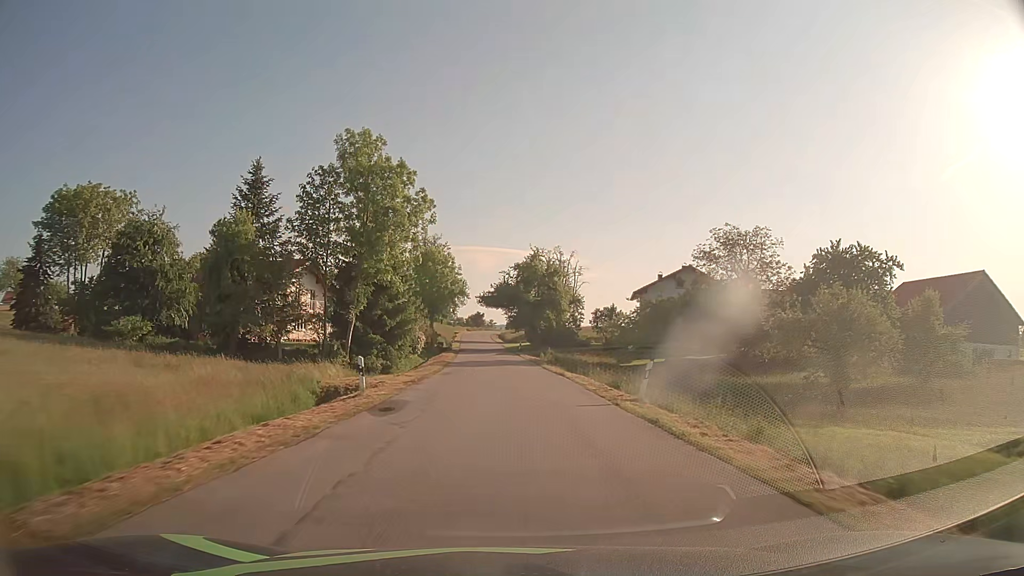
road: tertiary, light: Day
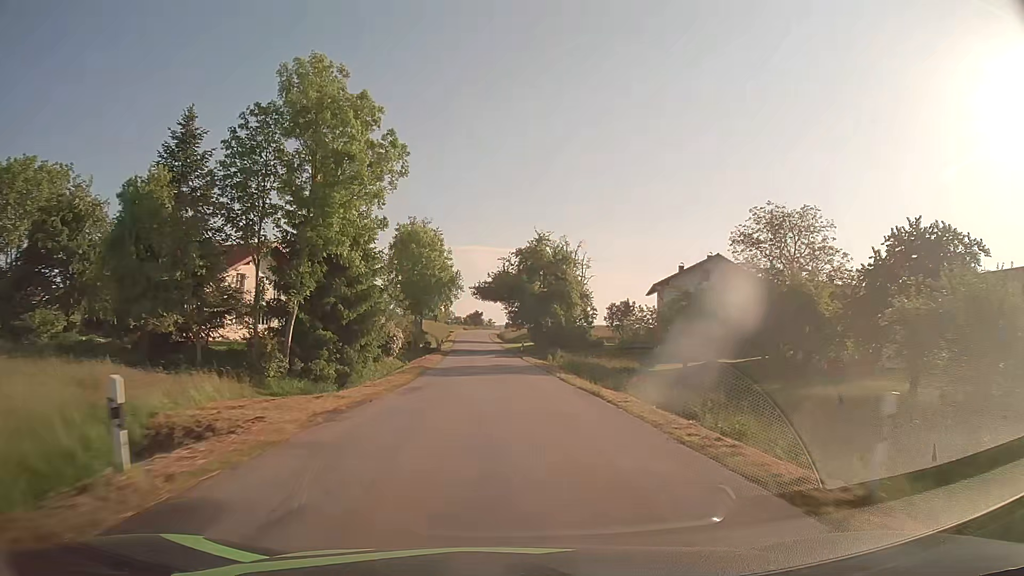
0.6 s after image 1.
(0.0, +10.9) m; 0°
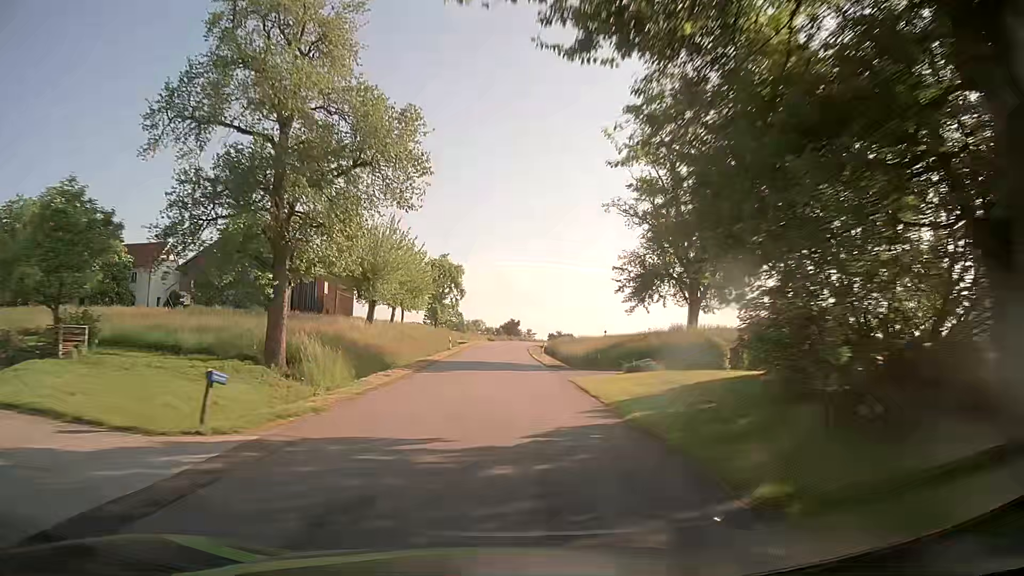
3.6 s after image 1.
(-1.3, +54.4) m; -4°
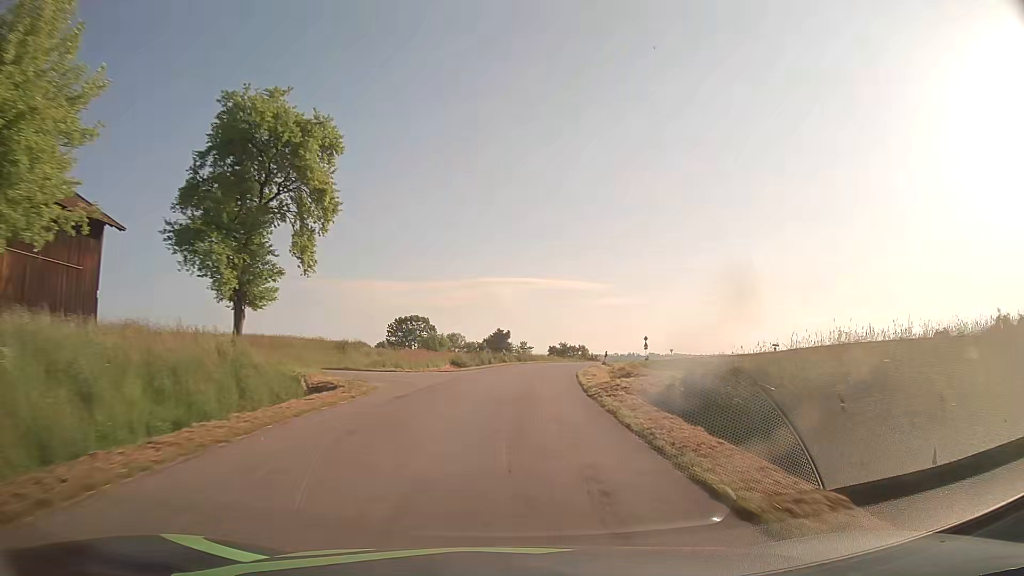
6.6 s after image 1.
(+0.2, +54.0) m; +1°
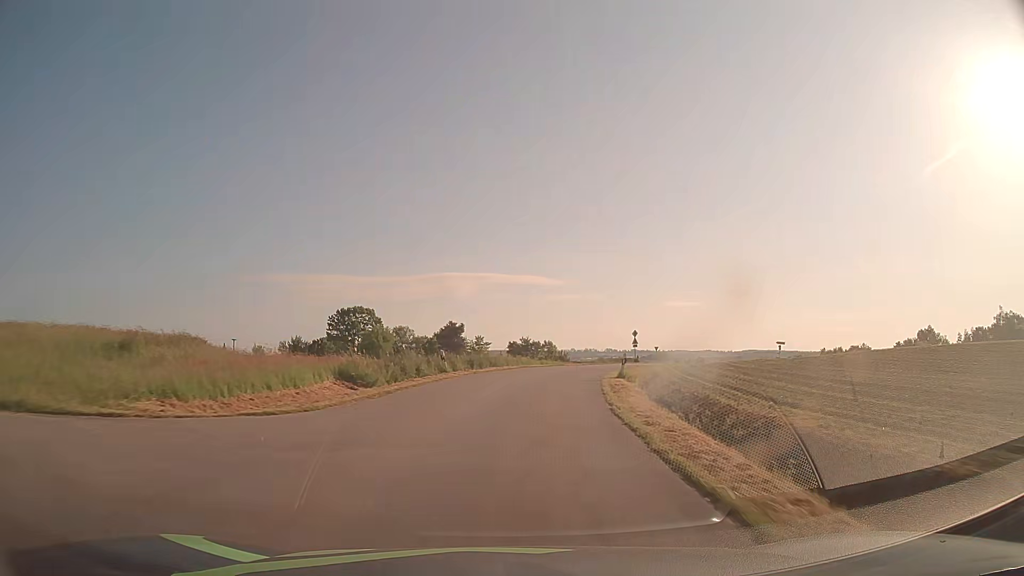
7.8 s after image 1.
(+0.5, +20.7) m; +3°
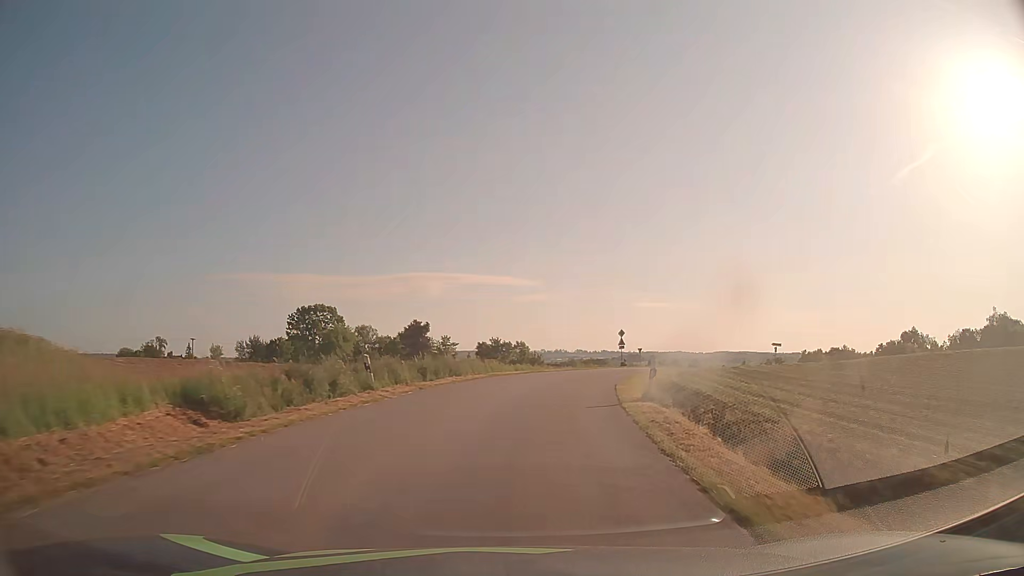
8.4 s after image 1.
(+0.2, +9.7) m; +2°
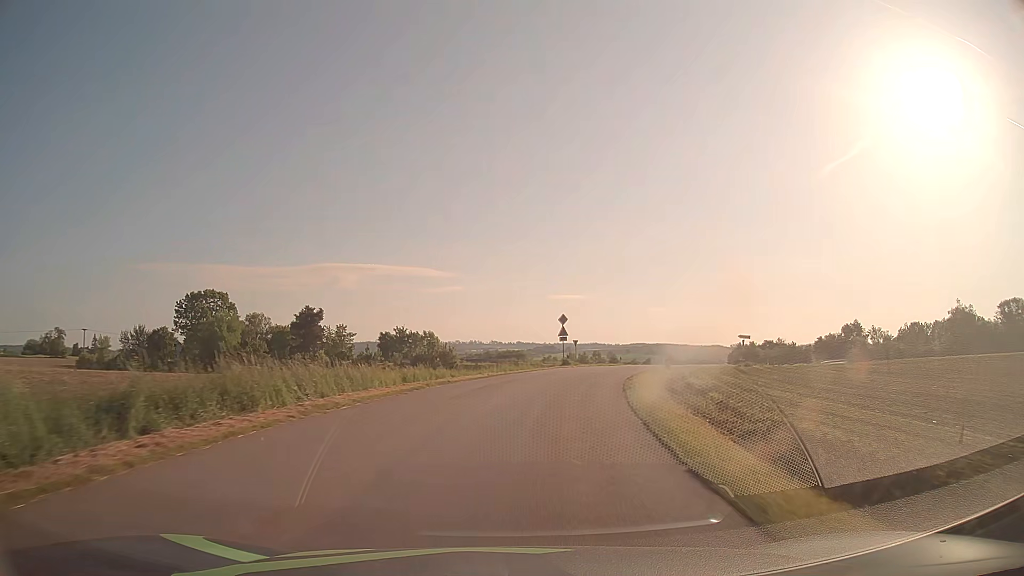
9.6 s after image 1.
(+1.2, +18.2) m; +8°
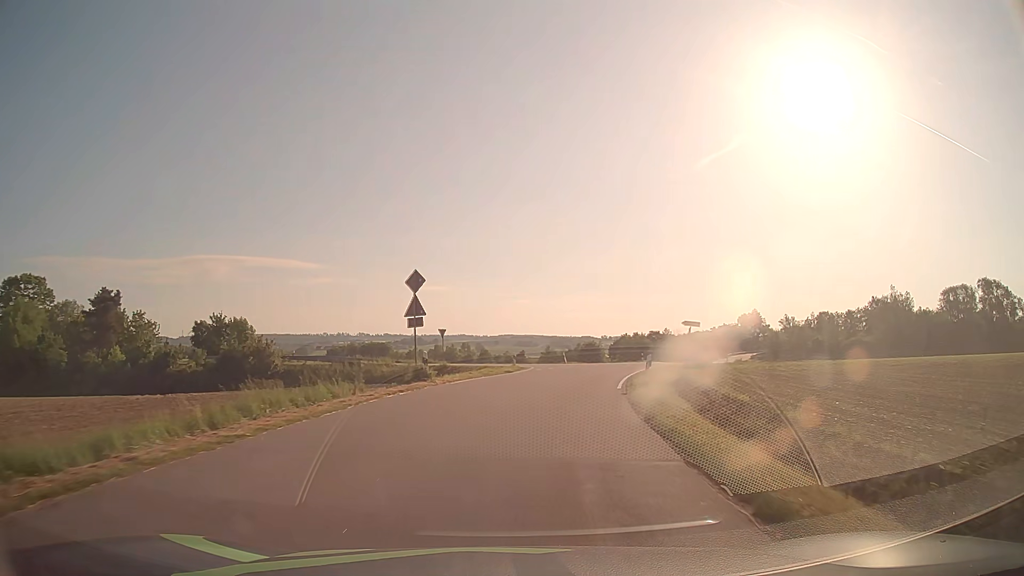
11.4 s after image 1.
(+2.3, +24.8) m; +11°
(0, +10) (+2, +20) (+4, +30) (+6, +39) (+9, +49) (+5, +58) (-4, +62) (-14, +65) (-23, +68) (-33, +71) m
